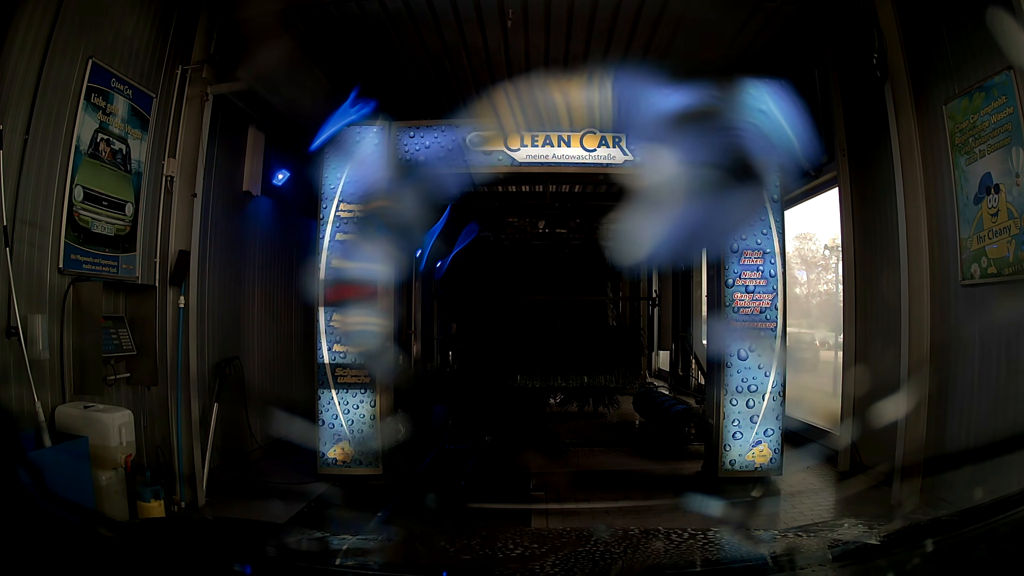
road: service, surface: asphalt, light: Day
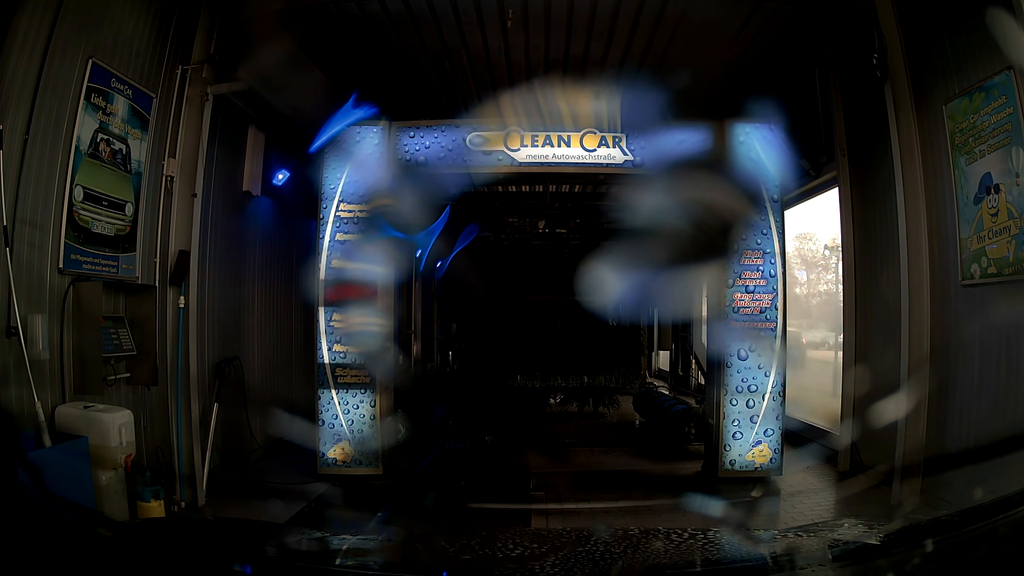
(0.0, 0.0) m; 0°
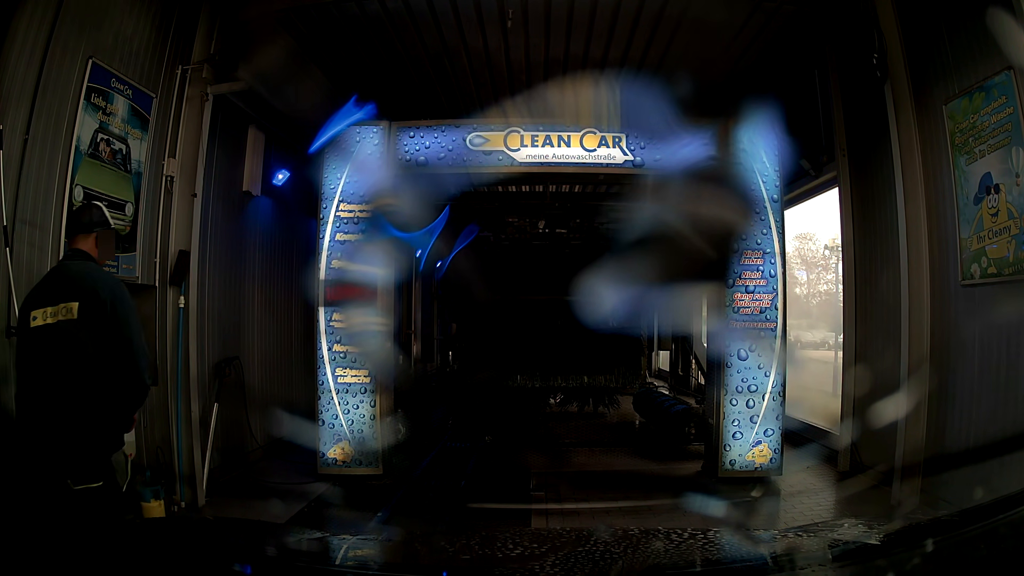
(0.0, 0.0) m; 0°
